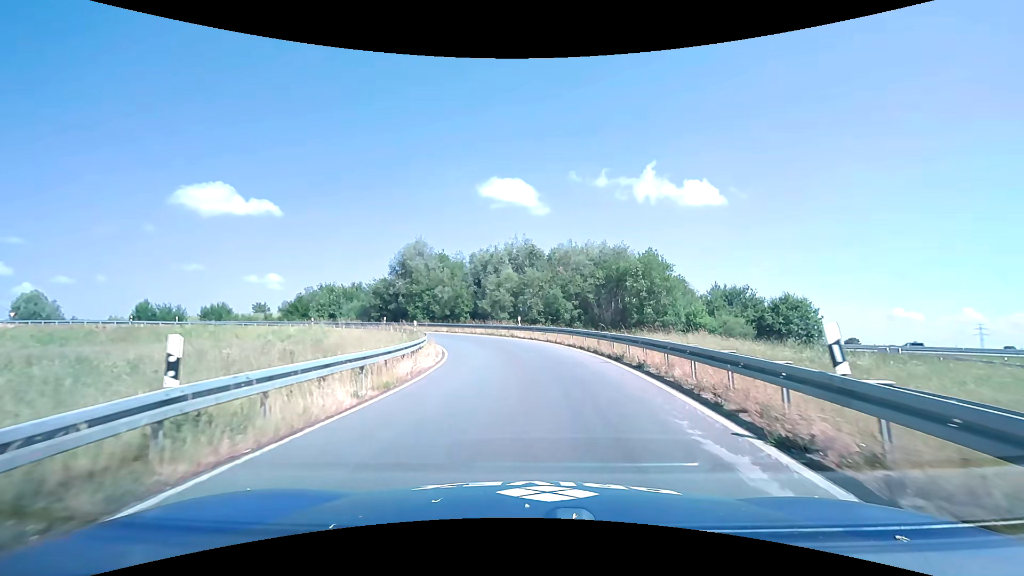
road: primary_link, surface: asphalt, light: Day
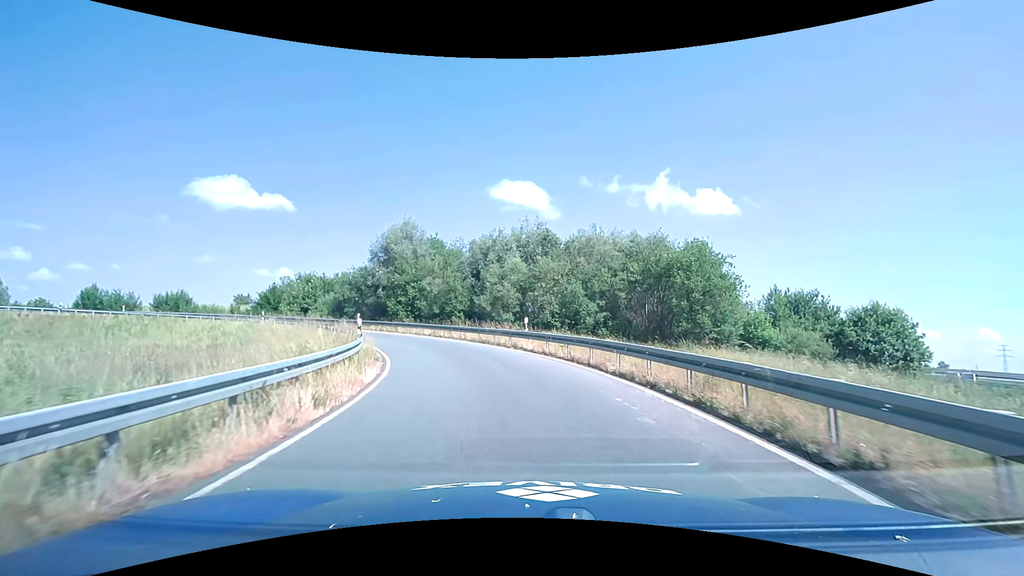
(-0.1, +11.1) m; -1°
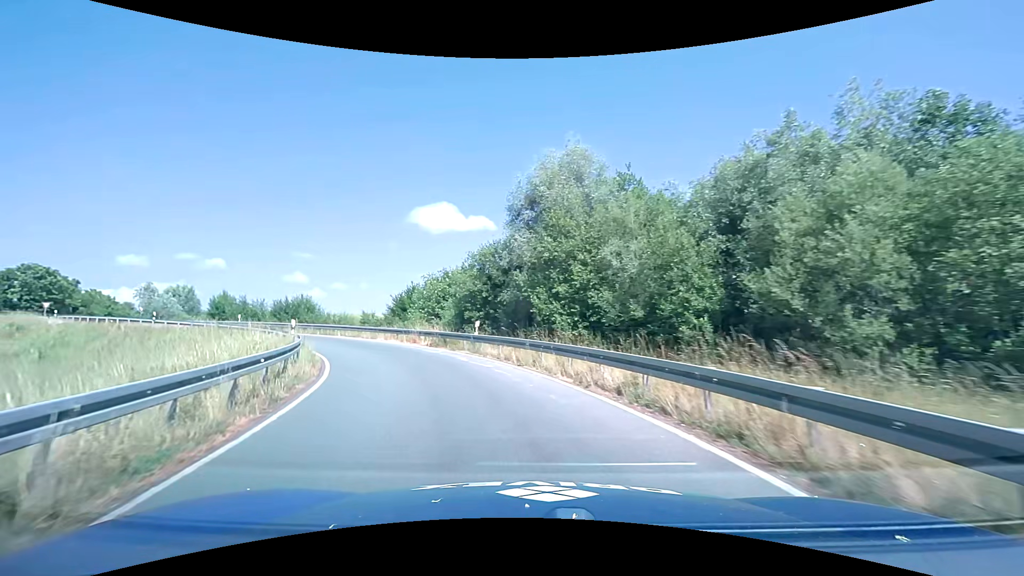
(-3.7, +23.3) m; -22°
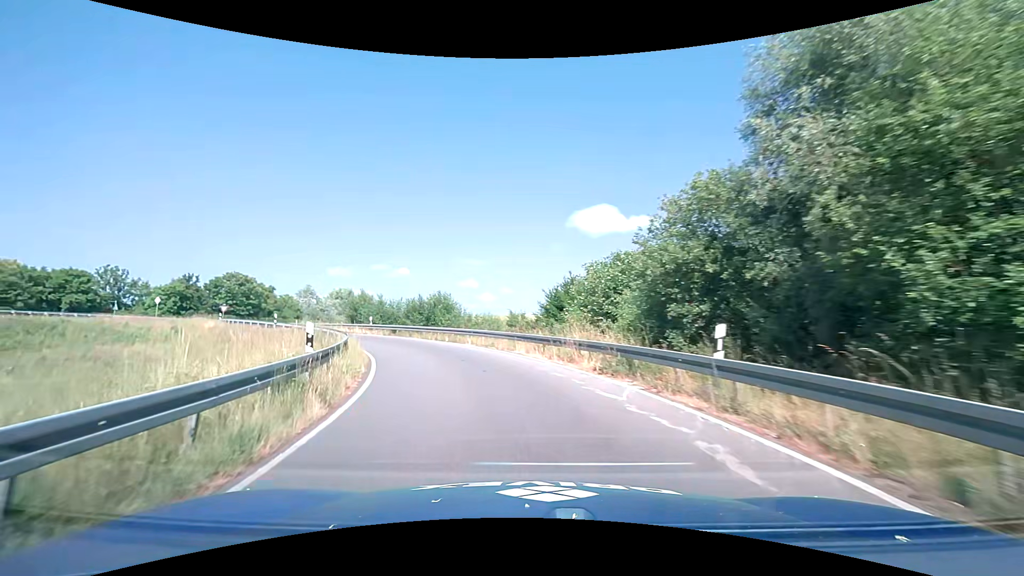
(-1.9, +12.1) m; -19°
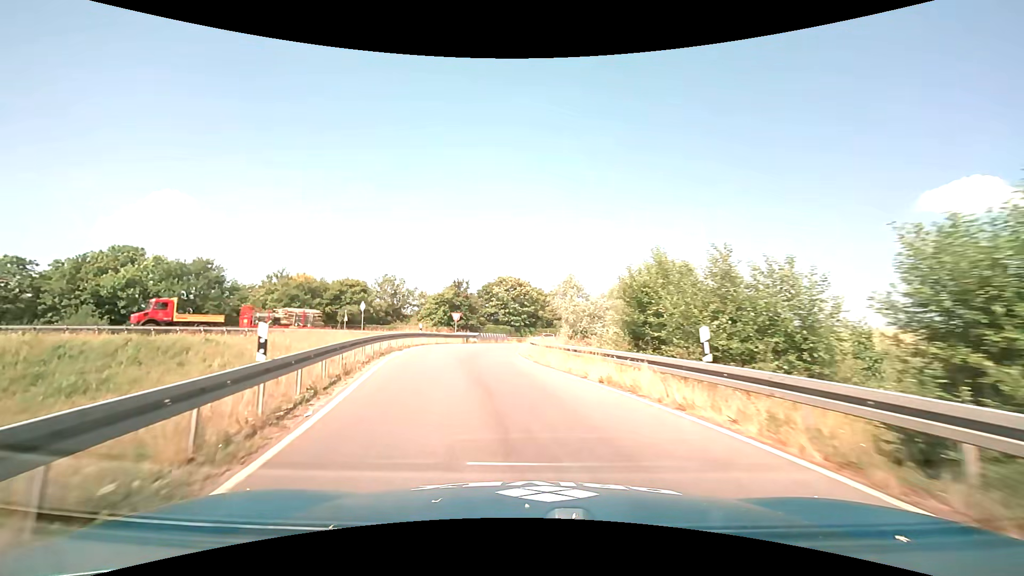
(-9.2, +29.8) m; -33°
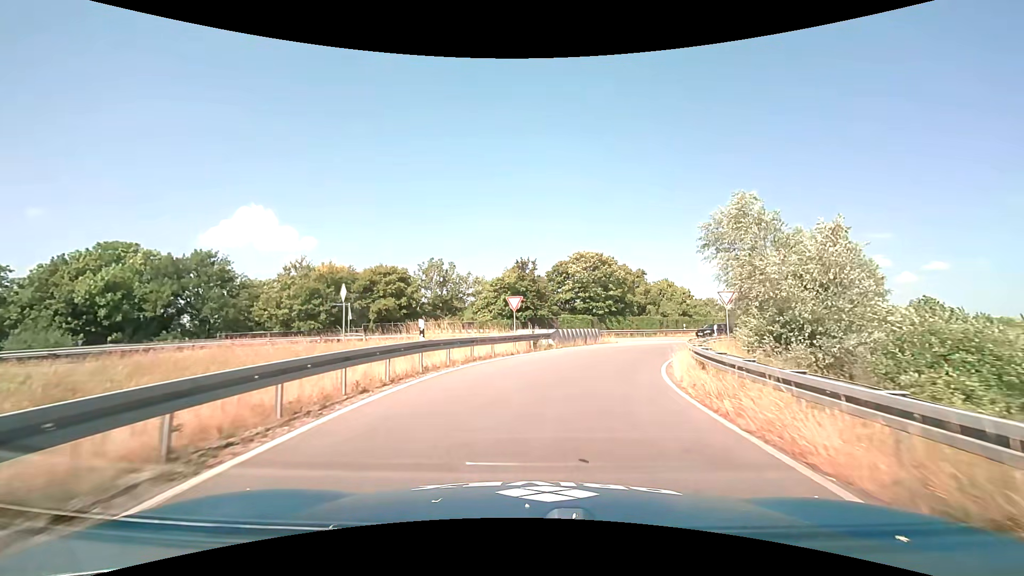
(-2.1, +18.7) m; -8°
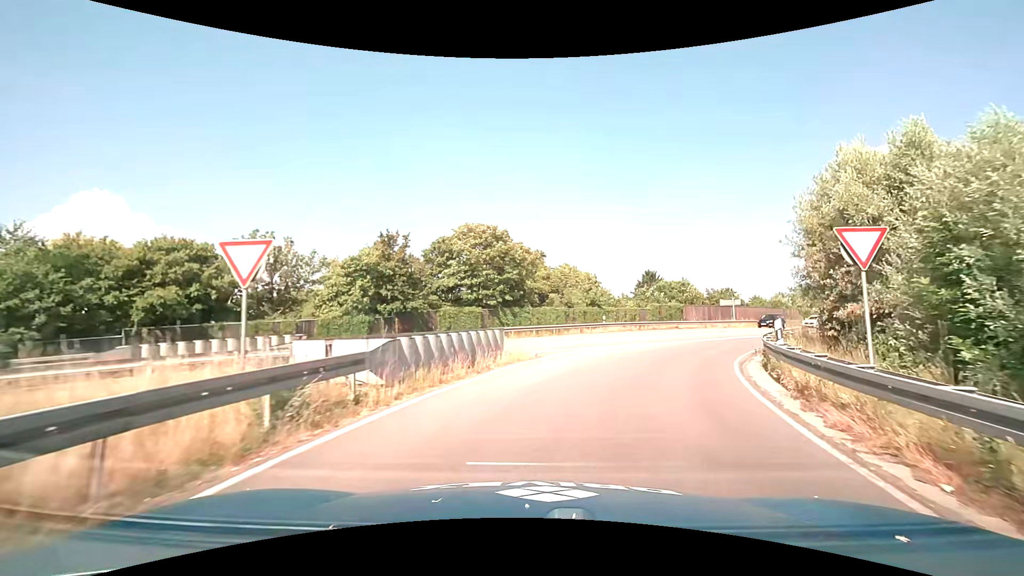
(+1.3, +16.5) m; +12°
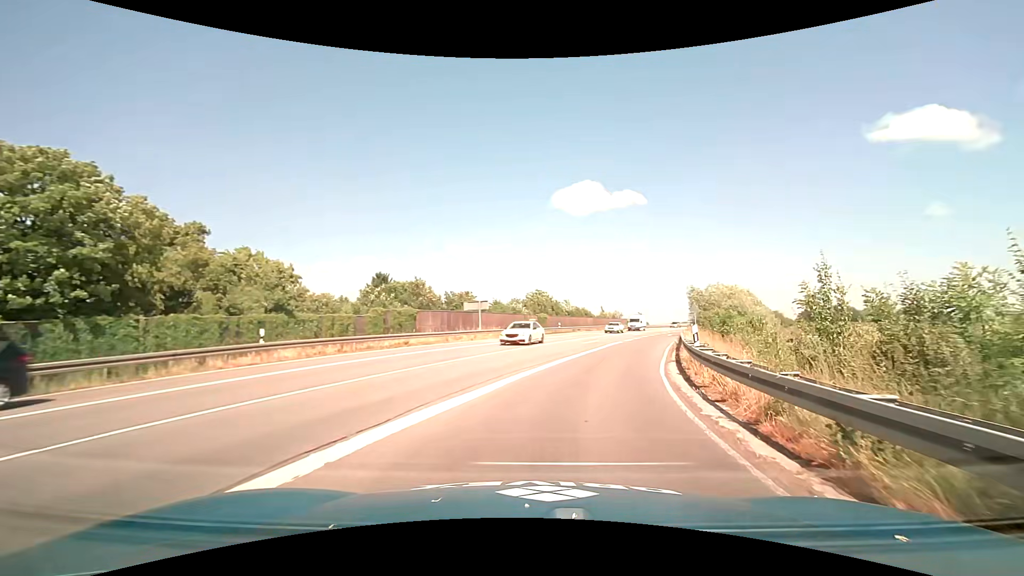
(+5.0, +19.5) m; +29°
